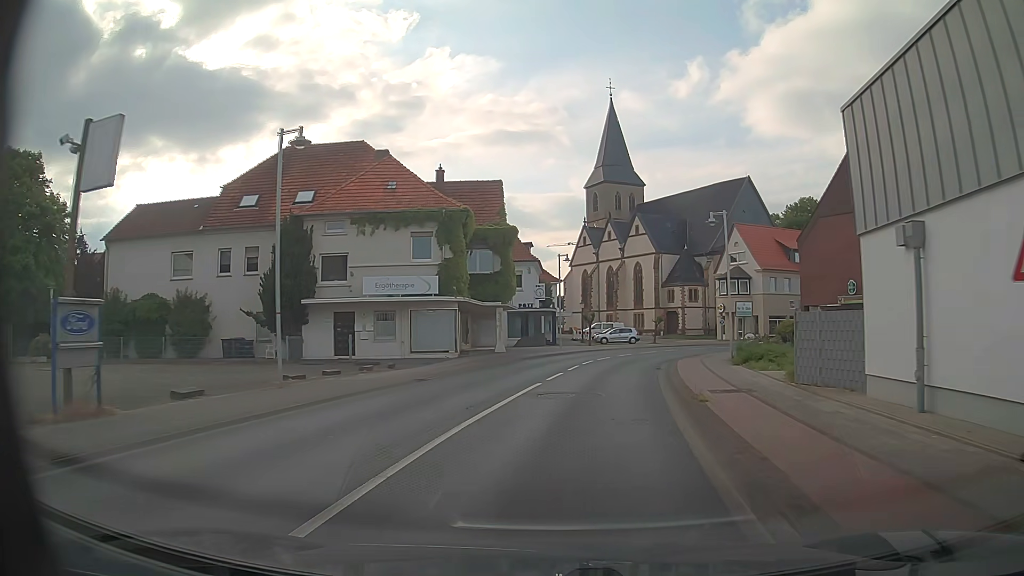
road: primary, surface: asphalt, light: Day
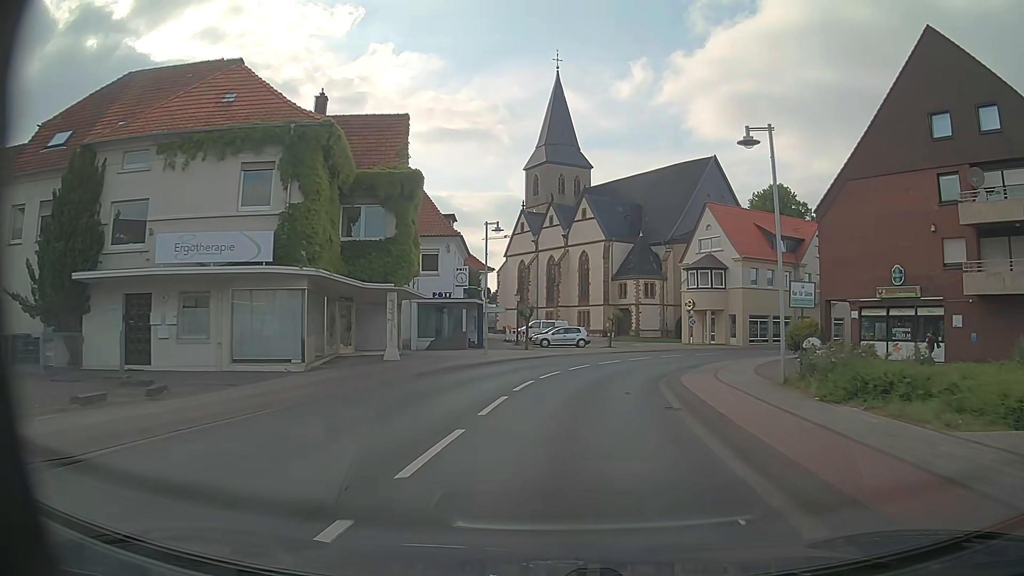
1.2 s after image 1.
(+0.5, +13.2) m; +5°
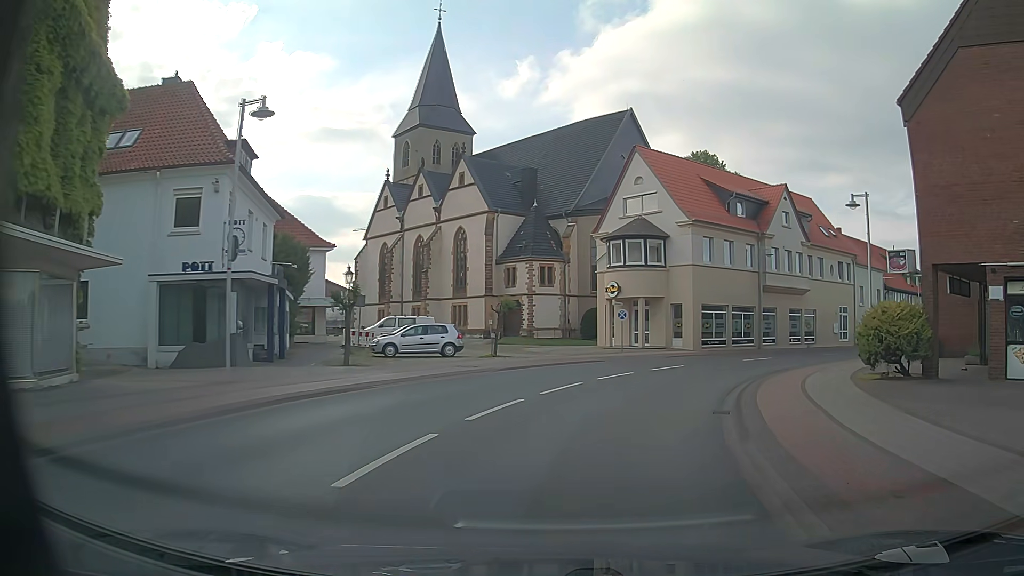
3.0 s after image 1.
(+1.3, +18.2) m; +9°
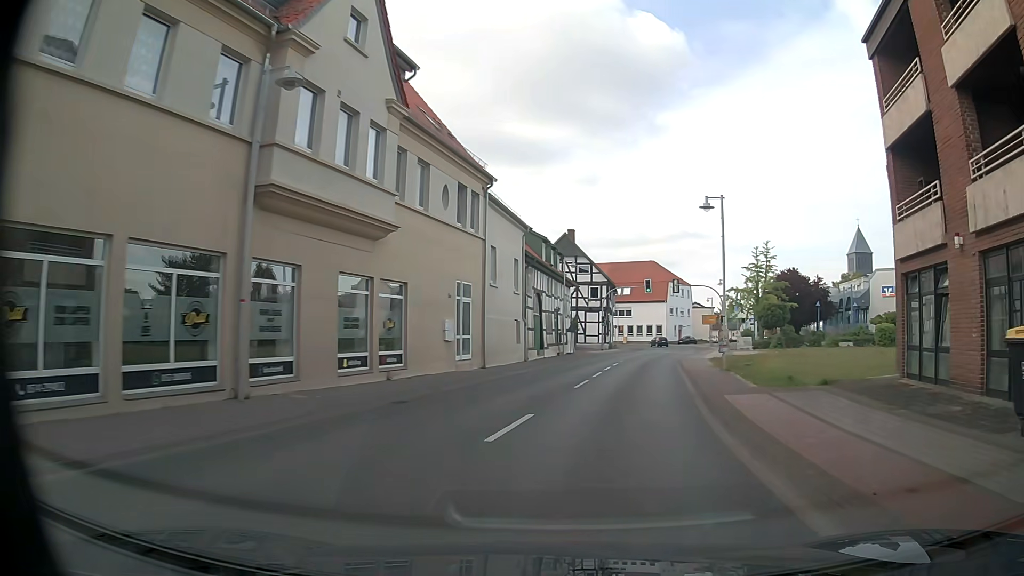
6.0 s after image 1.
(+9.5, +29.0) m; +38°
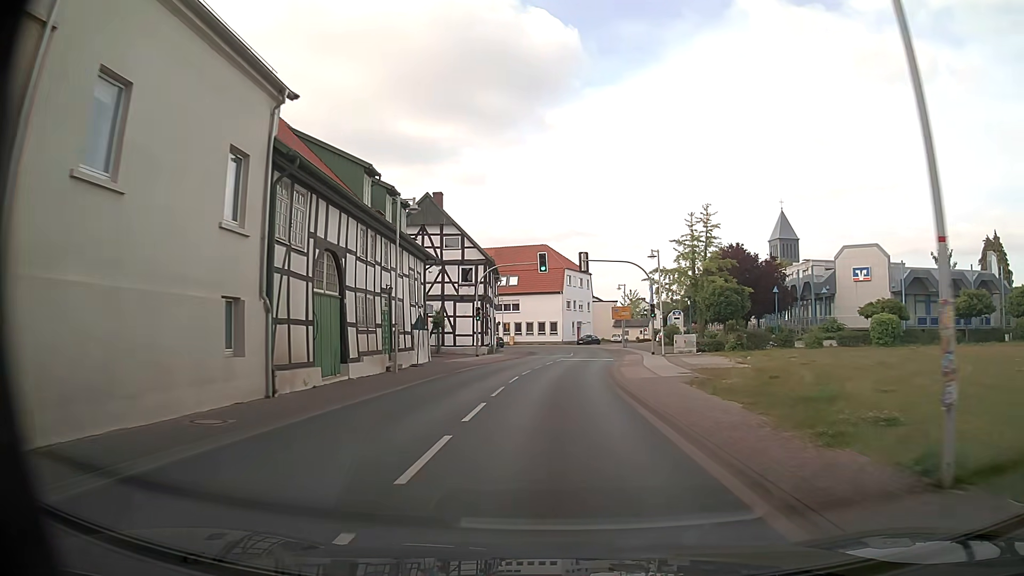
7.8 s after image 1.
(+2.6, +20.4) m; +10°
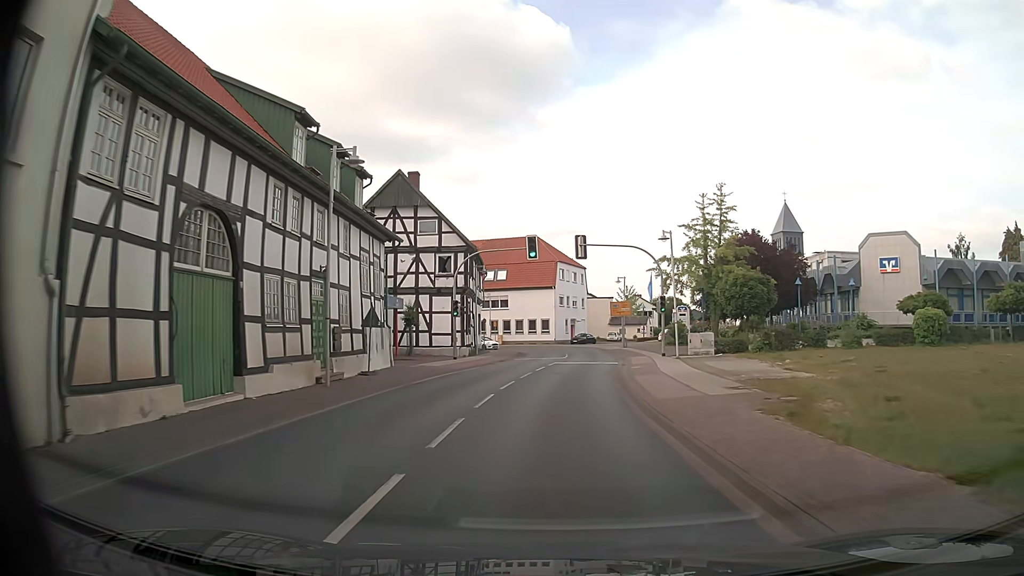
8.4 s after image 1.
(+0.1, +7.1) m; +1°
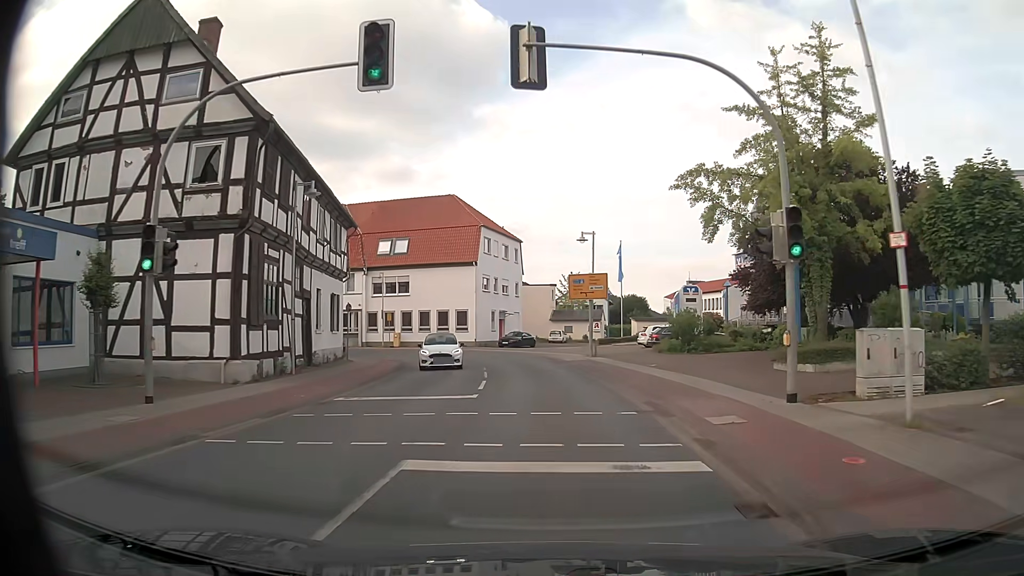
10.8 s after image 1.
(+0.8, +26.4) m; +5°
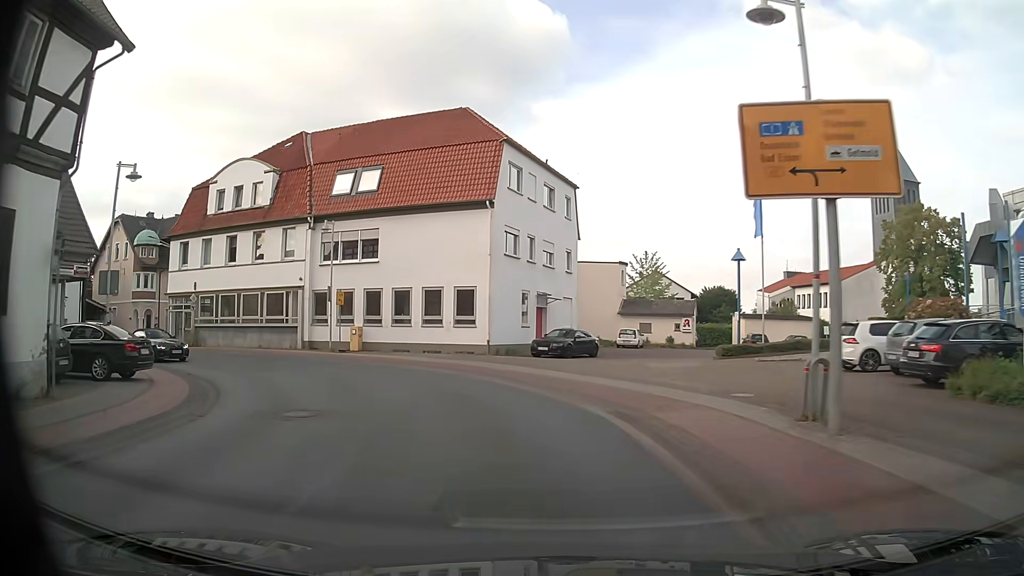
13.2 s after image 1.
(-0.4, +25.4) m; -4°
